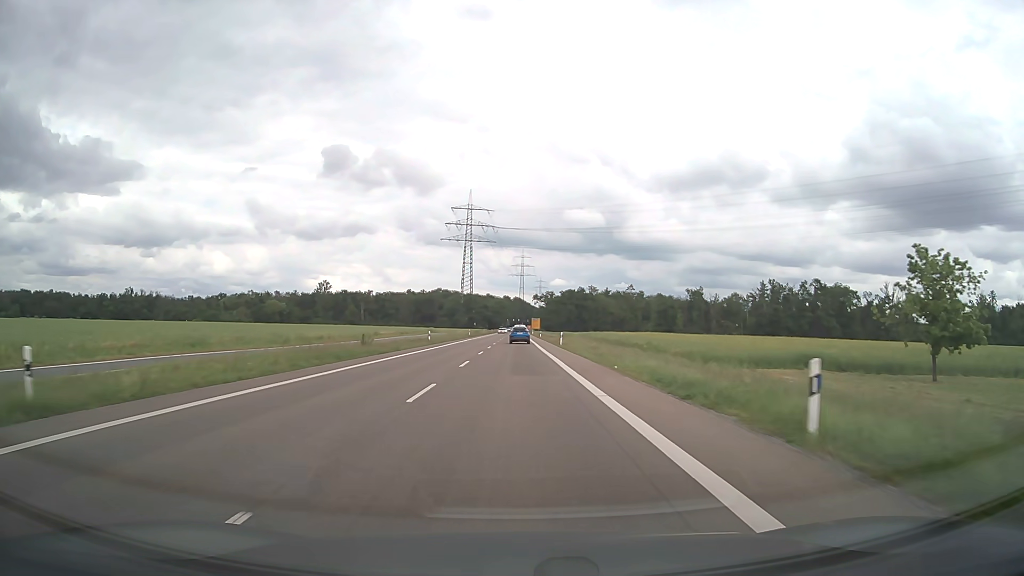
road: secondary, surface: asphalt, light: Day
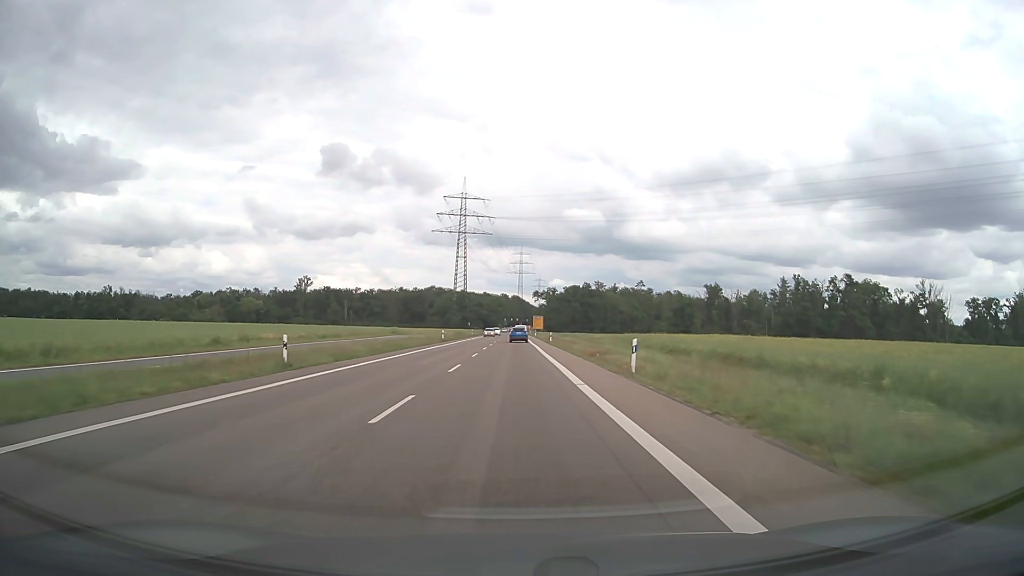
(+0.1, +36.8) m; 0°
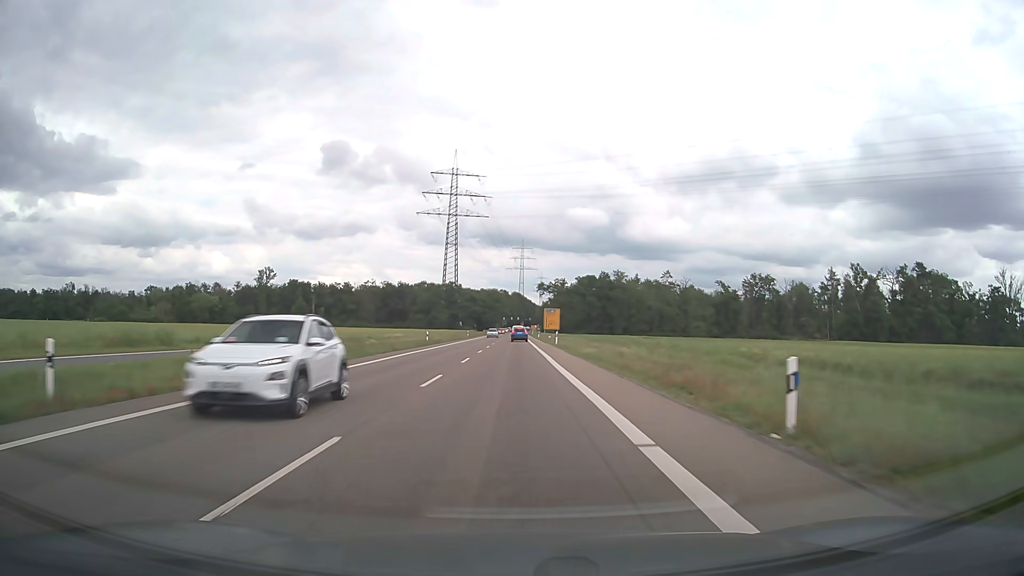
(0.0, +62.5) m; 0°
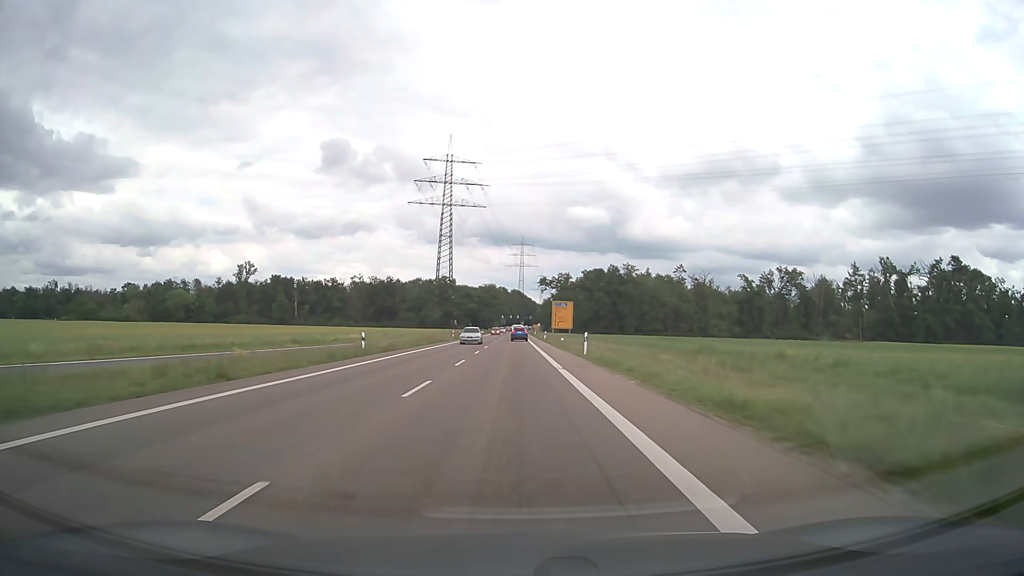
(0.0, +25.1) m; 0°
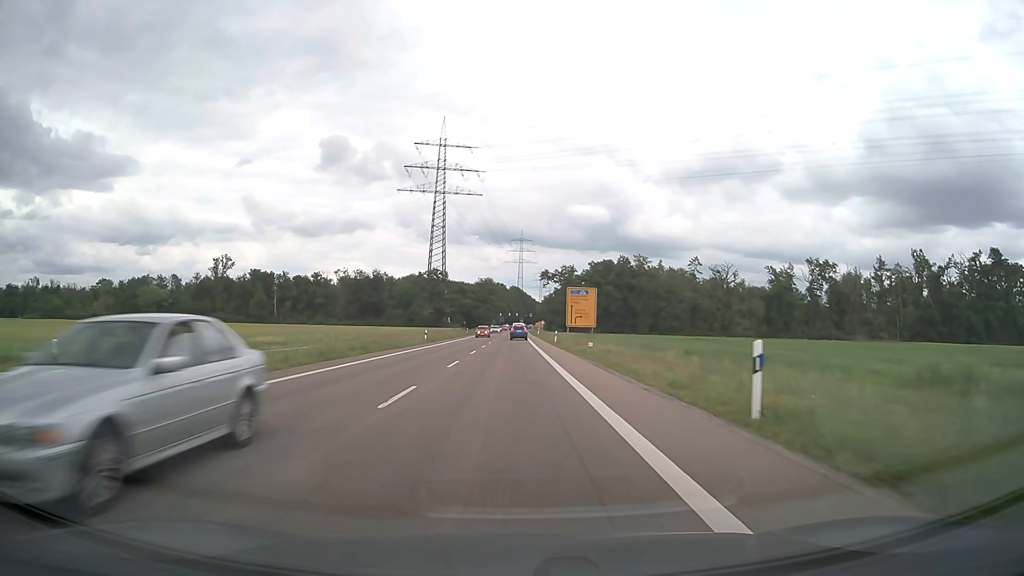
(0.0, +24.7) m; 0°
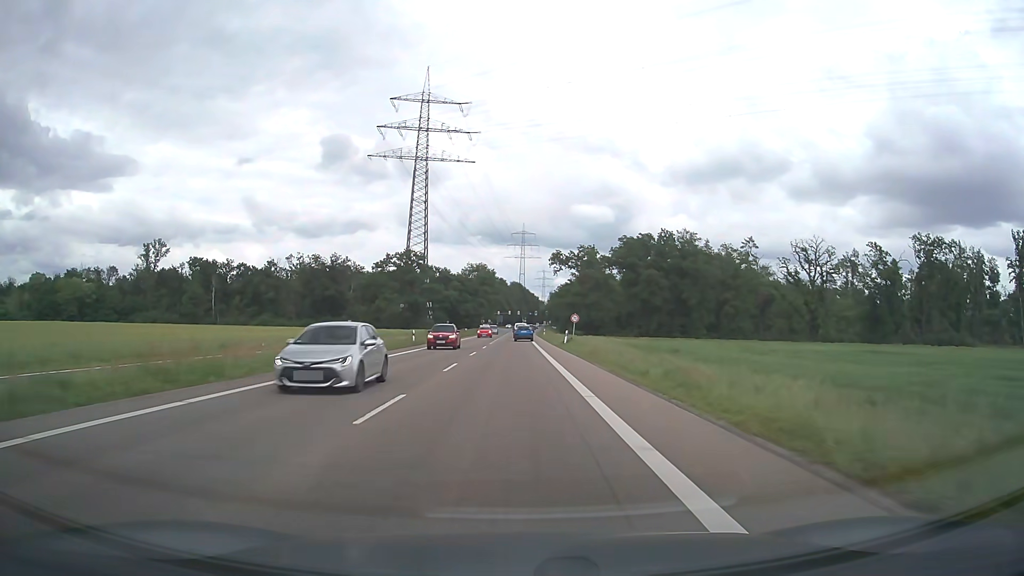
(-0.1, +58.4) m; 0°
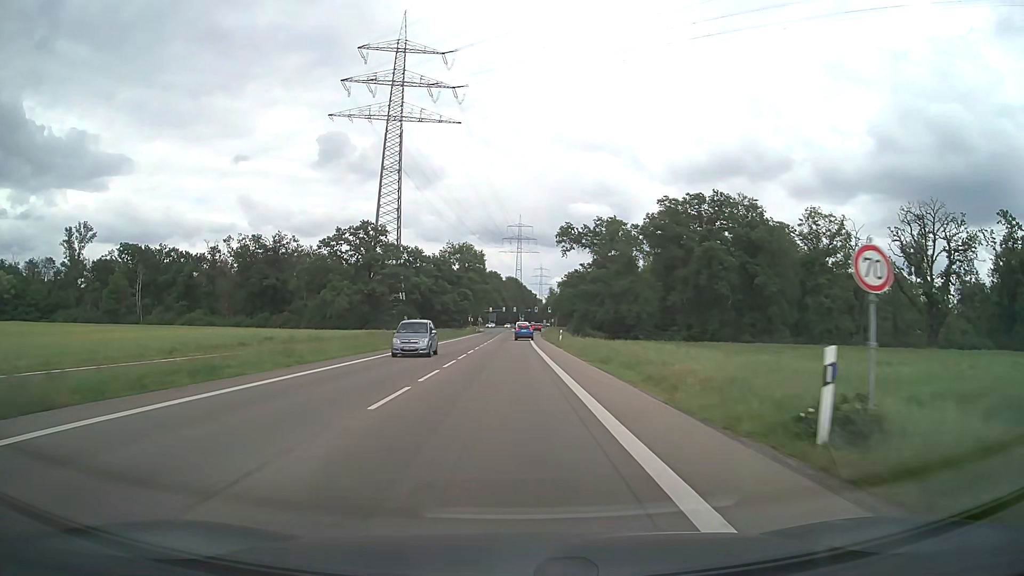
(+0.2, +44.0) m; 0°
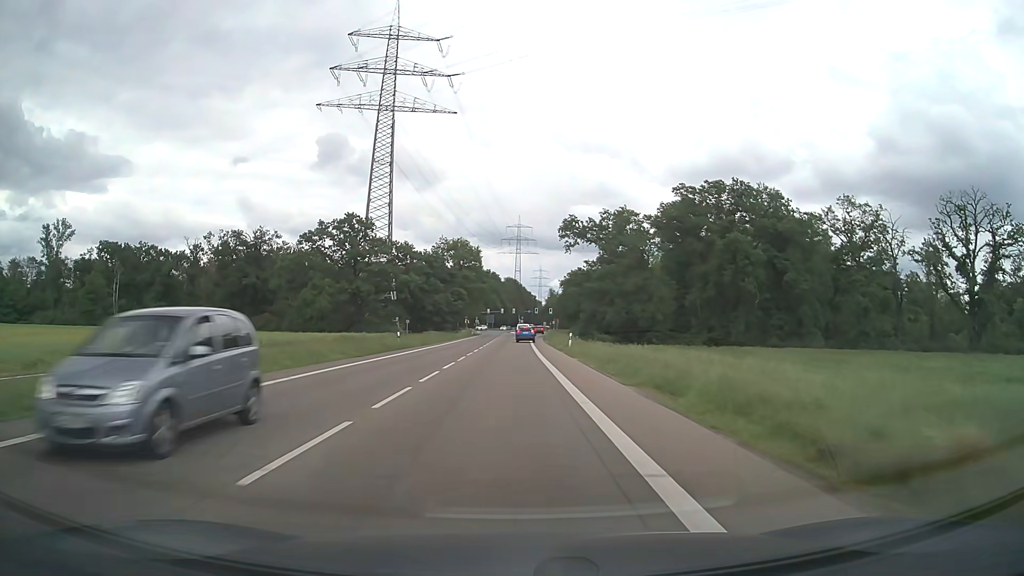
(0.0, +10.8) m; 0°
(0, +10) (0, +20) (0, +30) (0, +40) (0, +50) (0, +60) (0, +70) (+1, +80) (+1, +90) (+1, +100) m
